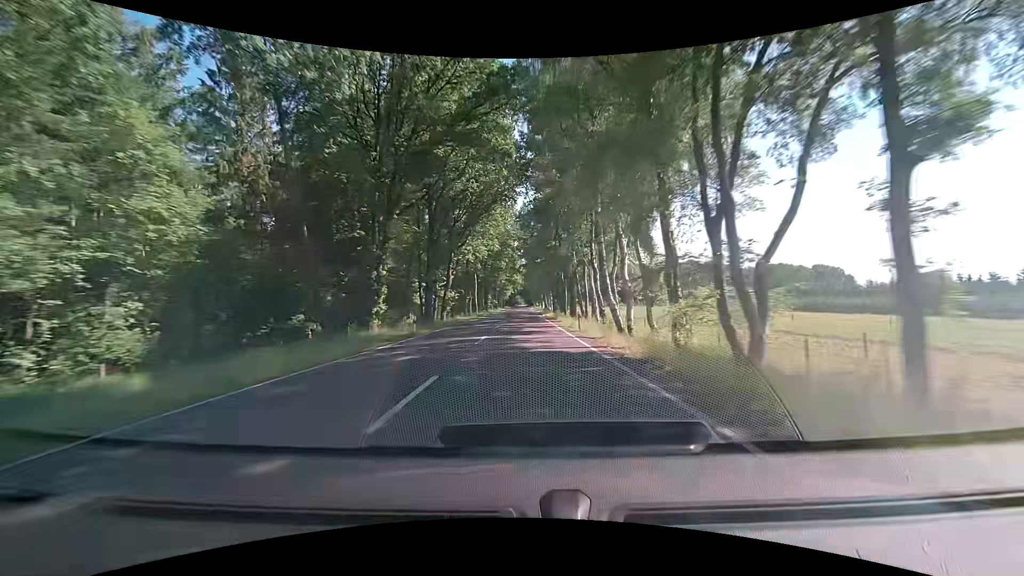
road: primary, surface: asphalt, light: Day
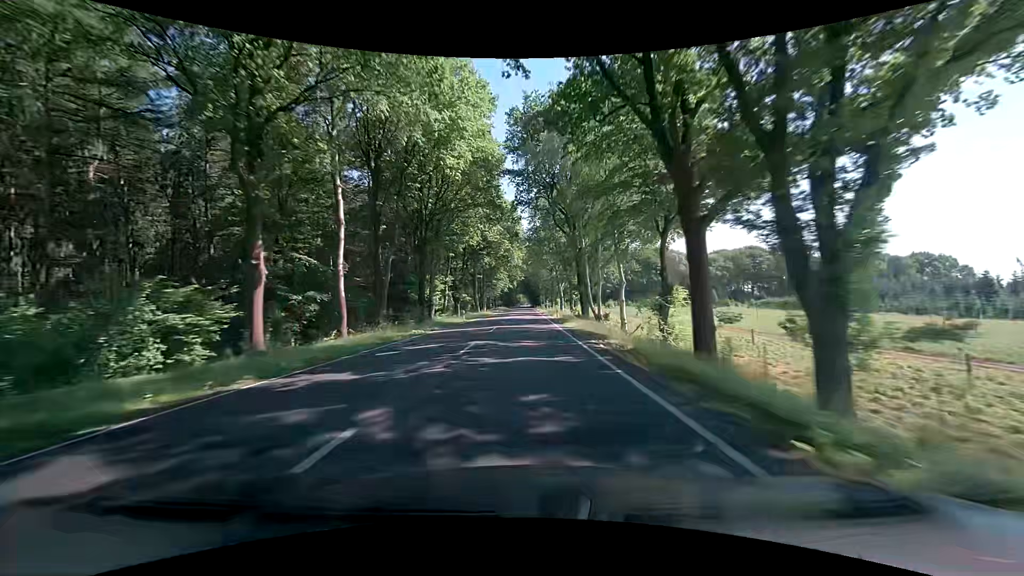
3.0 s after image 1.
(-0.7, +77.7) m; -1°
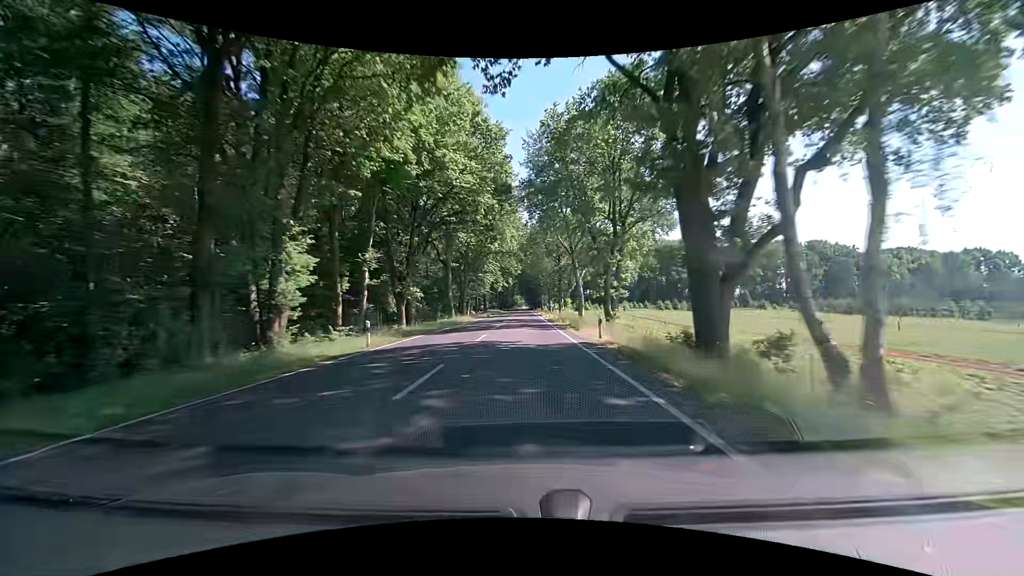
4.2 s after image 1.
(-0.1, +30.9) m; 0°
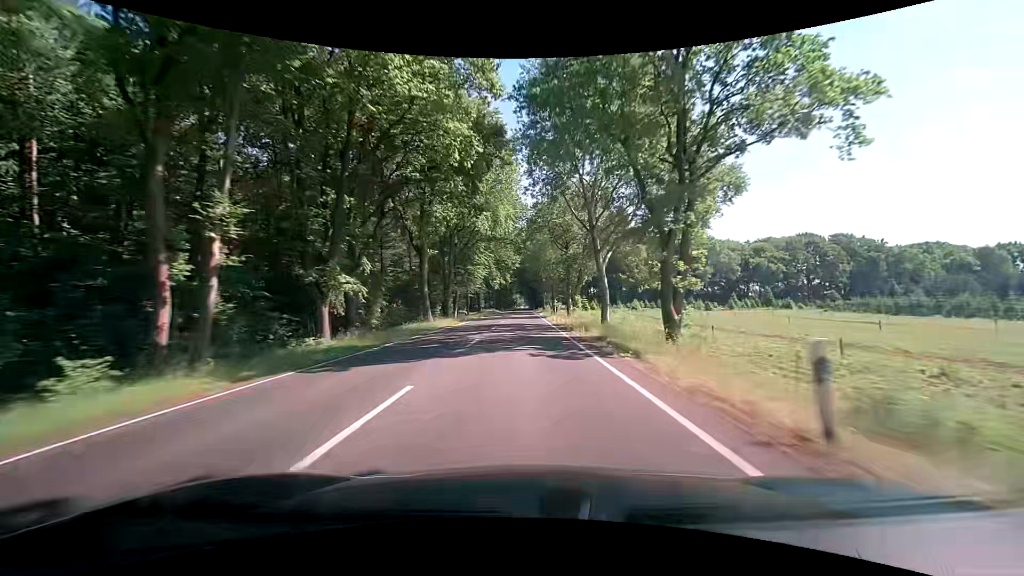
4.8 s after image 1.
(0.0, +15.4) m; 0°
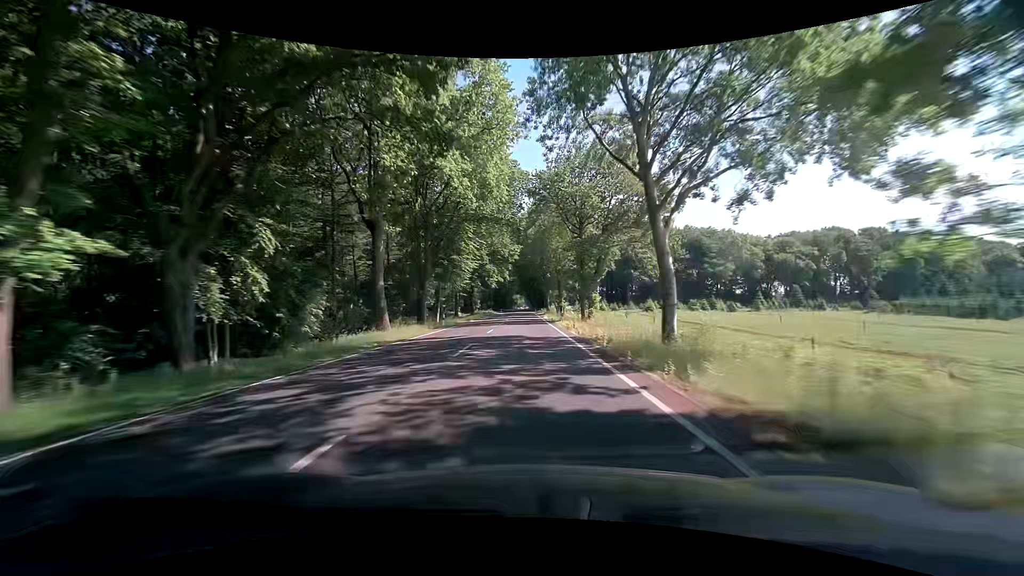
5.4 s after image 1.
(+0.1, +15.4) m; 0°
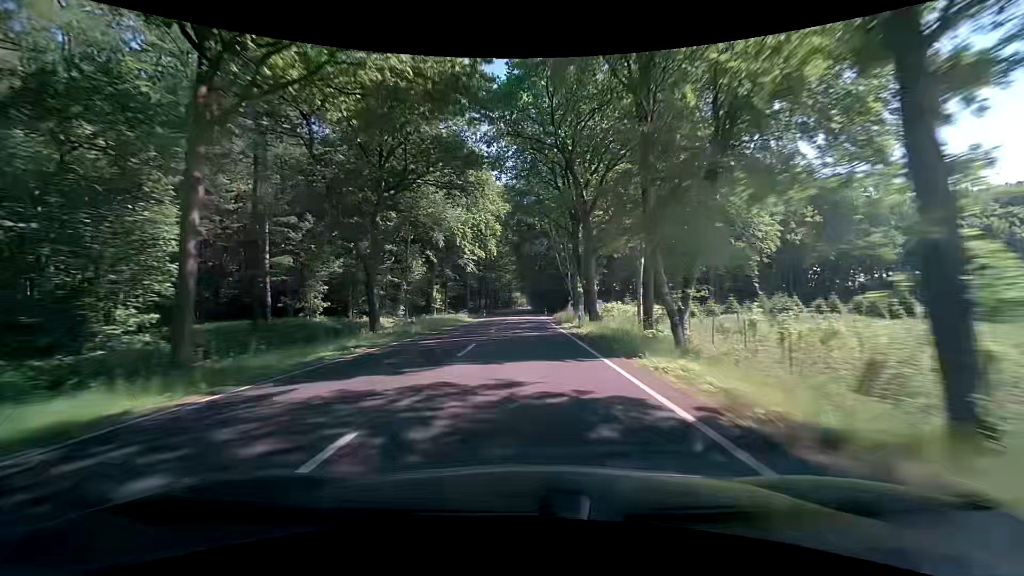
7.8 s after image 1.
(0.0, +61.3) m; 0°
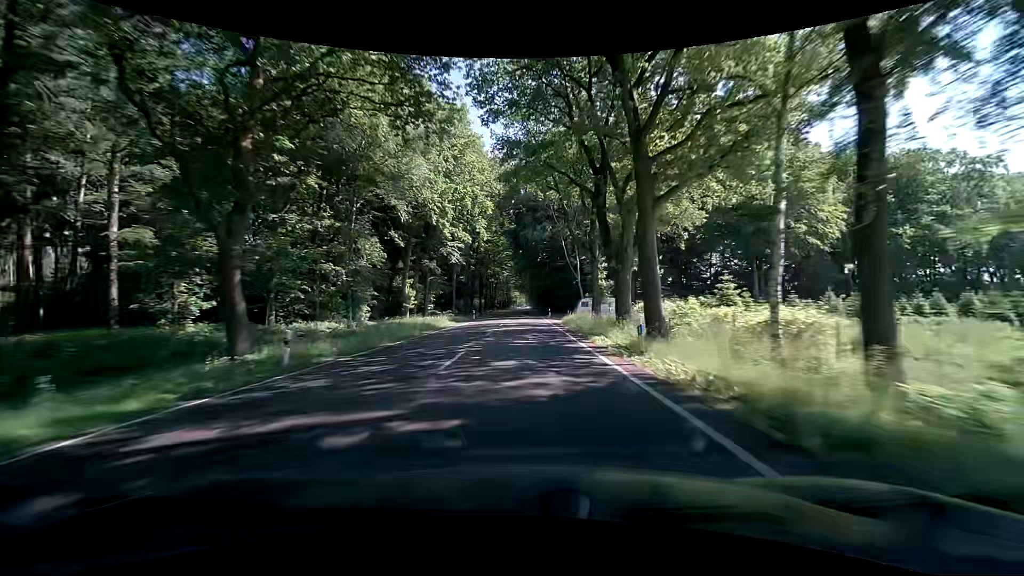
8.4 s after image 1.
(-0.1, +15.3) m; -1°
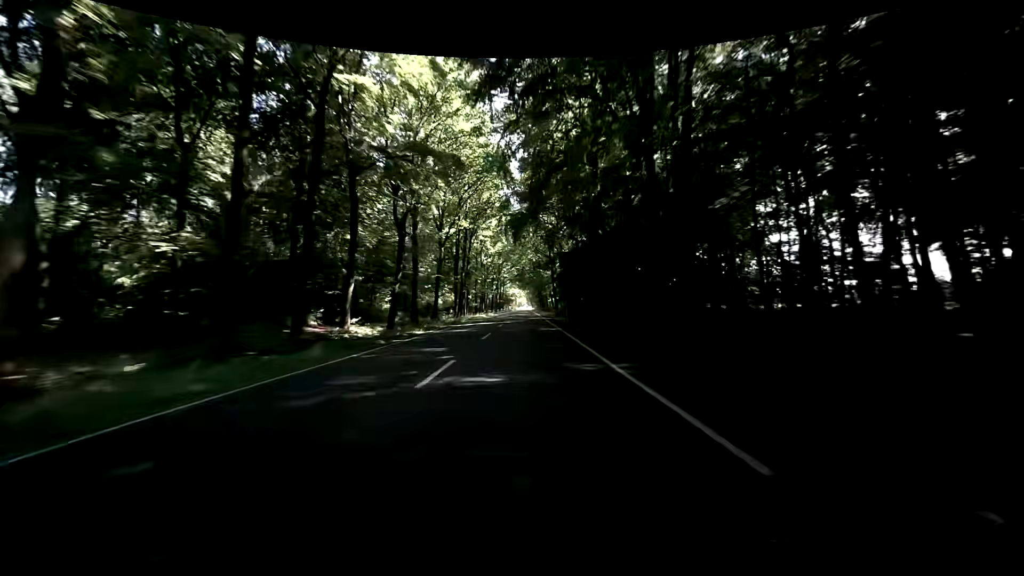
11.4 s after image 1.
(+0.1, +76.2) m; 0°
(0, +10) (0, +20) (0, +30) (0, +40) (0, +50) (0, +60) (0, +70) (0, +80) (0, +90) (0, +100) m
